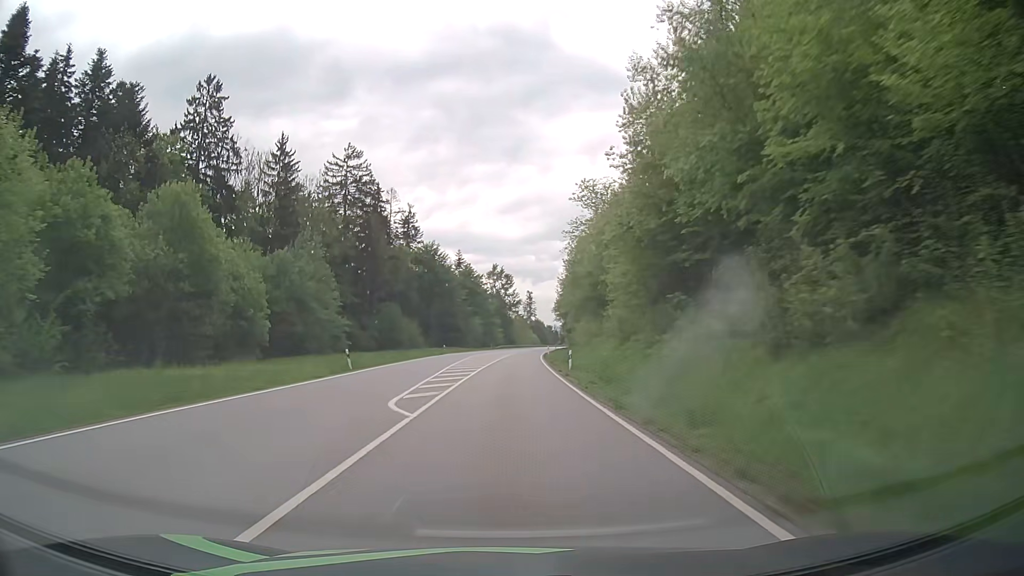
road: primary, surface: asphalt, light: Day
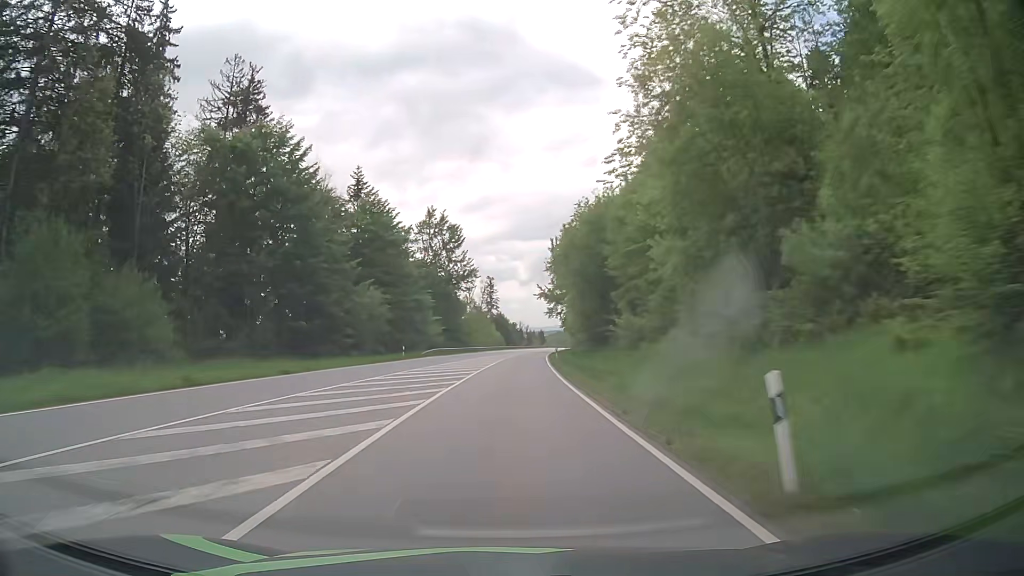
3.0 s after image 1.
(+2.2, +77.7) m; +4°
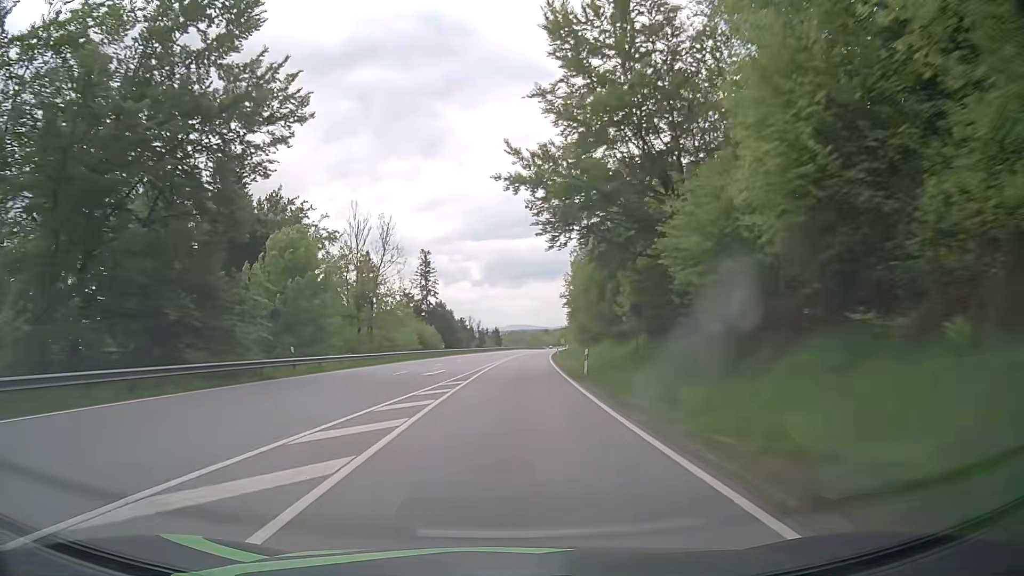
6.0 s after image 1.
(+2.5, +78.3) m; +4°
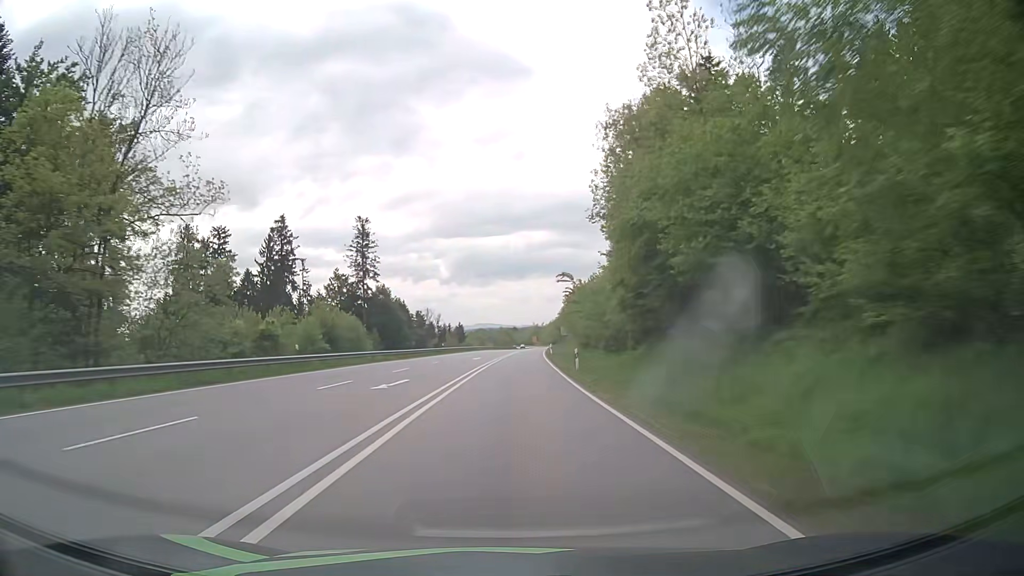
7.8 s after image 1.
(+1.1, +46.6) m; +3°
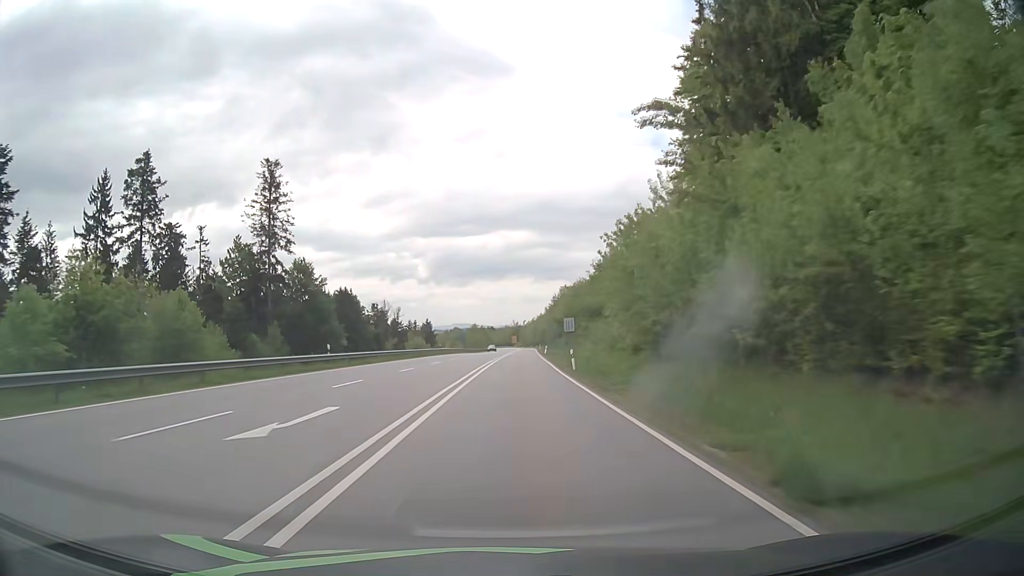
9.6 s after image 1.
(+0.7, +46.5) m; +2°
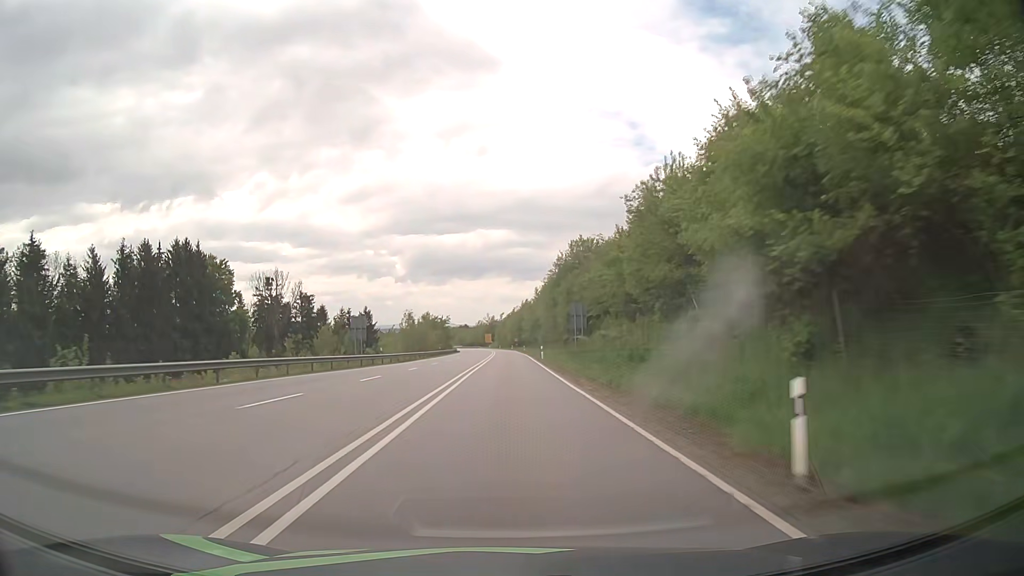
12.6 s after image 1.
(+1.8, +78.3) m; +2°
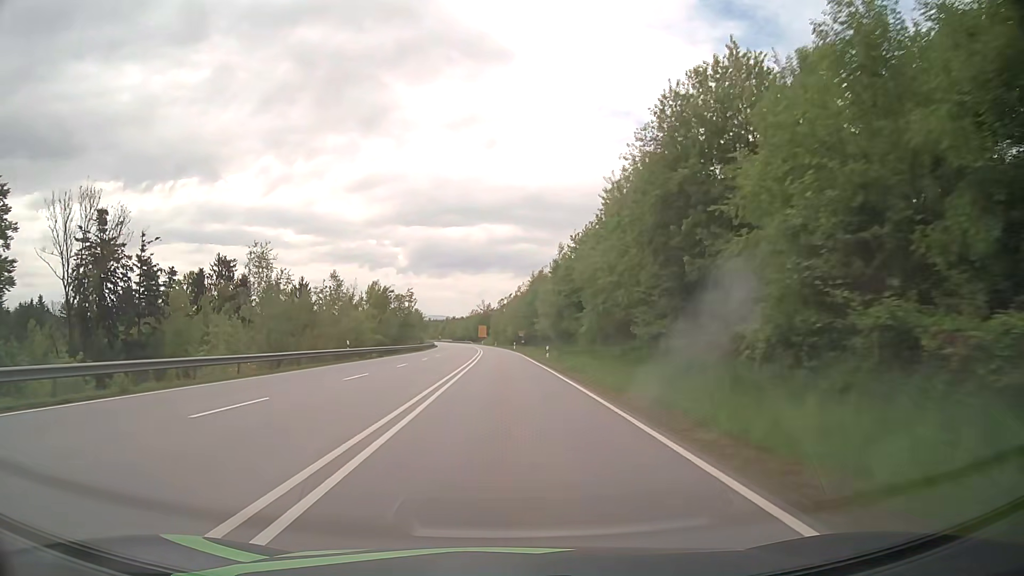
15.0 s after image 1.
(-0.1, +61.8) m; 0°
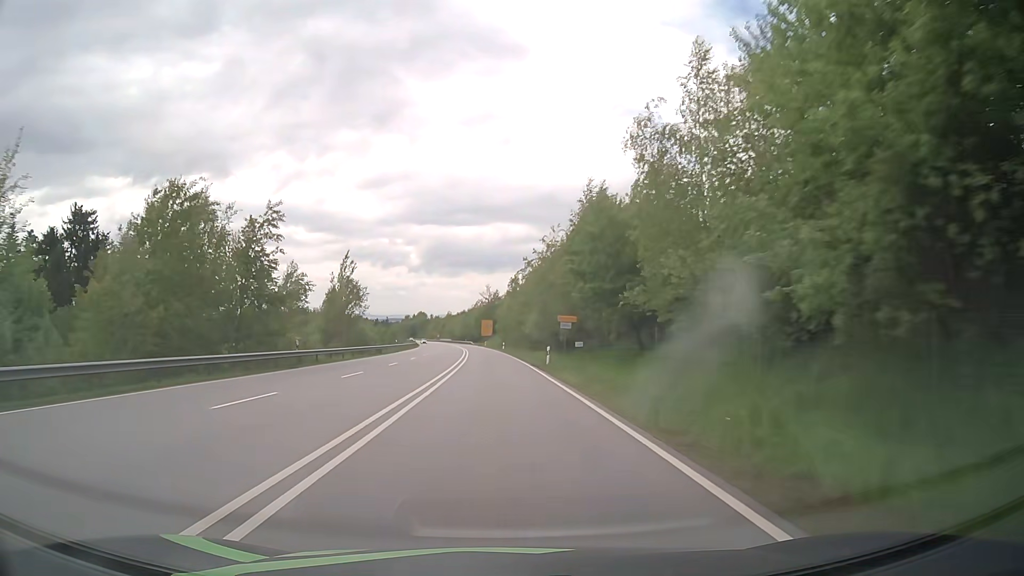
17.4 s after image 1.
(-0.2, +58.0) m; -1°
(0, +10) (0, +20) (0, +30) (-1, +40) (-1, +50) (-1, +60) (-2, +70) (-2, +80) (-3, +90) (-4, +100) m
